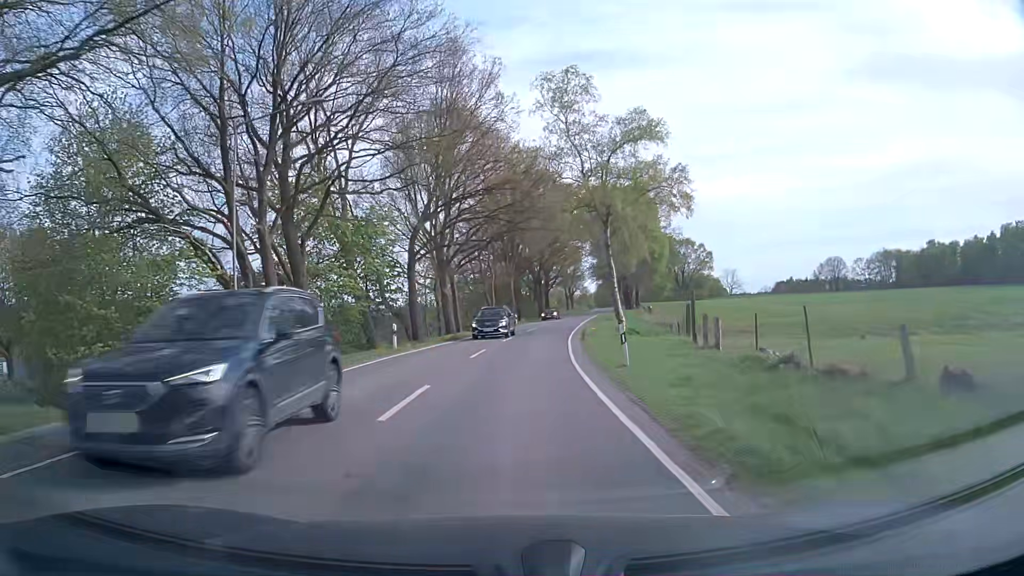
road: secondary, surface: asphalt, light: Day
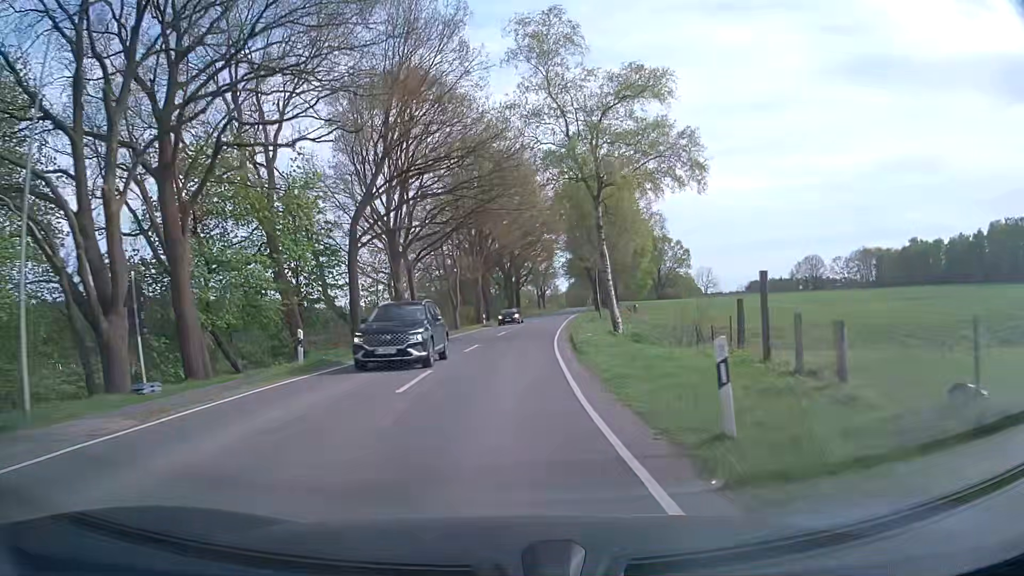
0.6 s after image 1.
(+0.3, +8.9) m; +3°
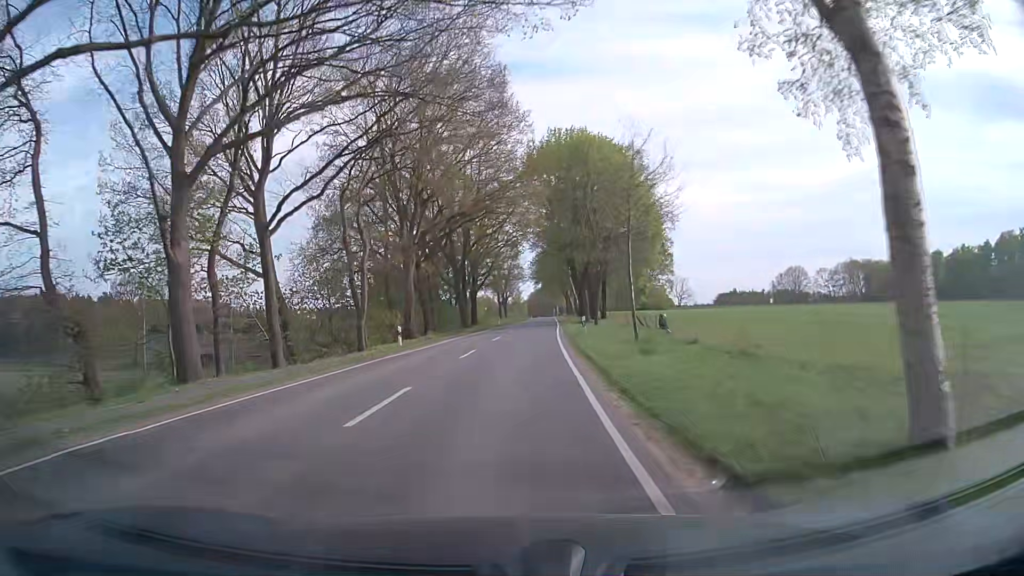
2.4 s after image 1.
(+1.0, +27.2) m; +3°
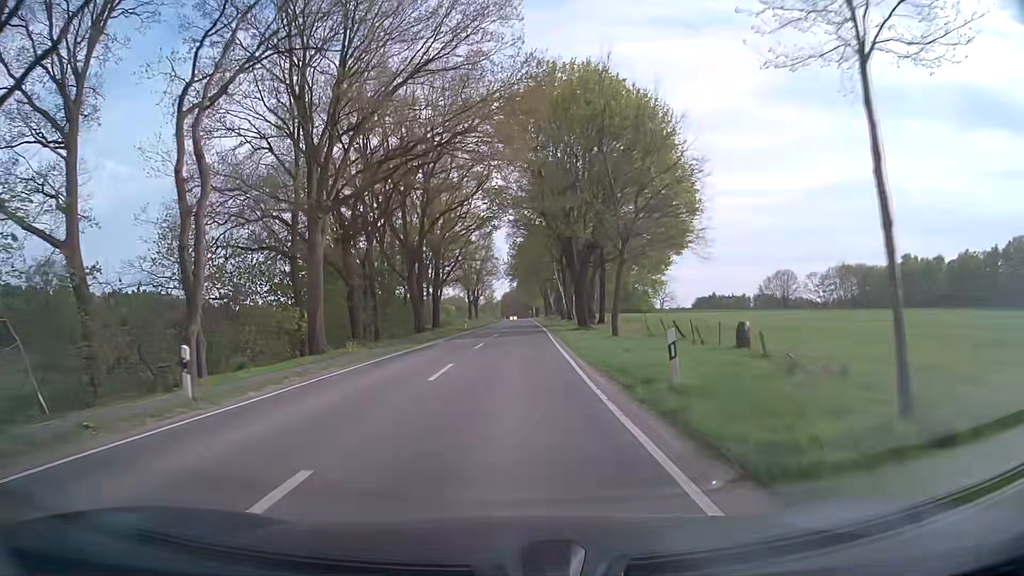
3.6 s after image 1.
(+0.3, +18.4) m; +2°
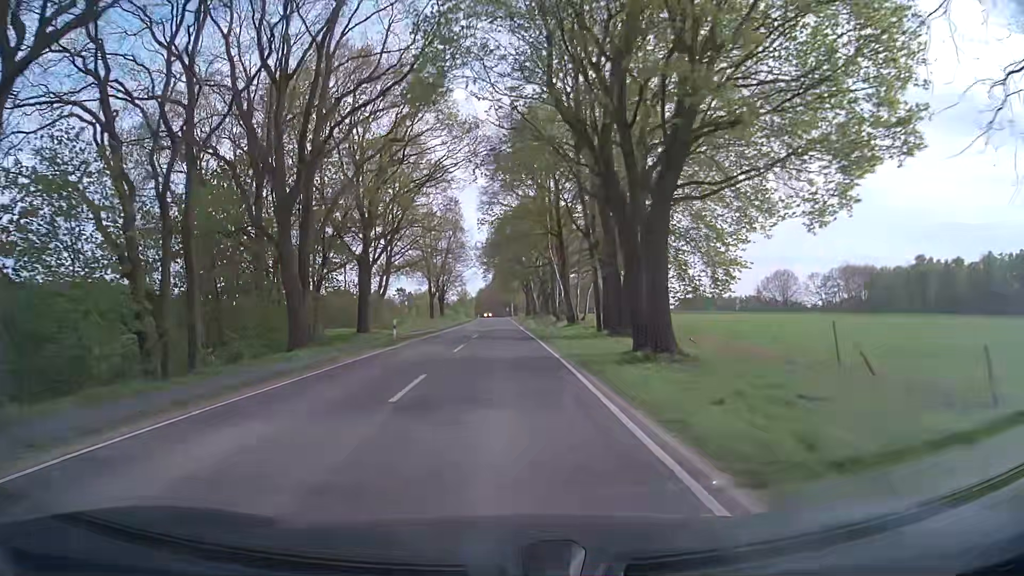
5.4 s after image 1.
(+0.8, +27.9) m; +2°
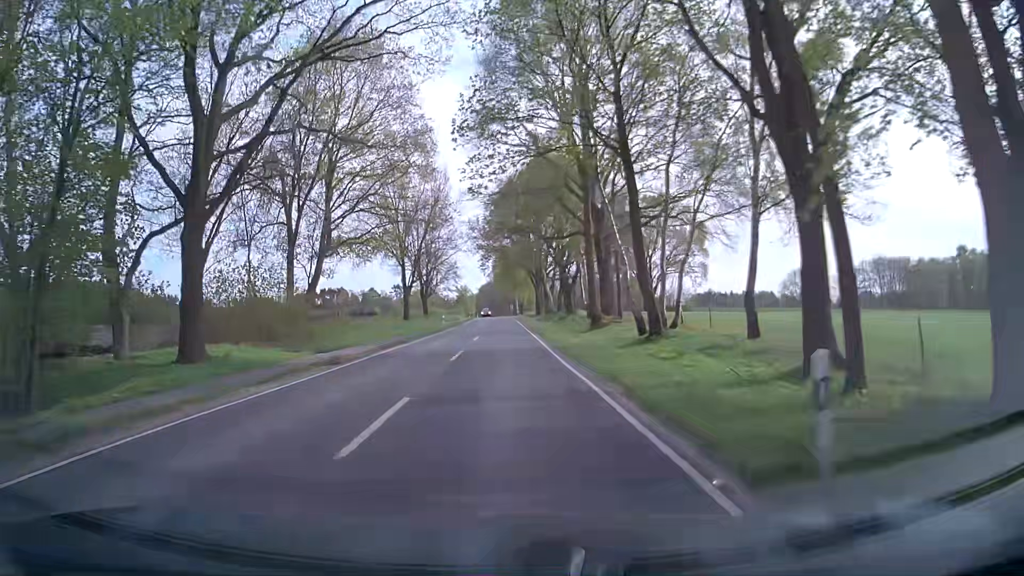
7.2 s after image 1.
(+0.2, +27.6) m; 0°
(0, +10) (0, +20) (0, +30) (0, +40) (0, +50) (0, +60) (0, +70) (0, +80) (-1, +90) (-1, +100) m
